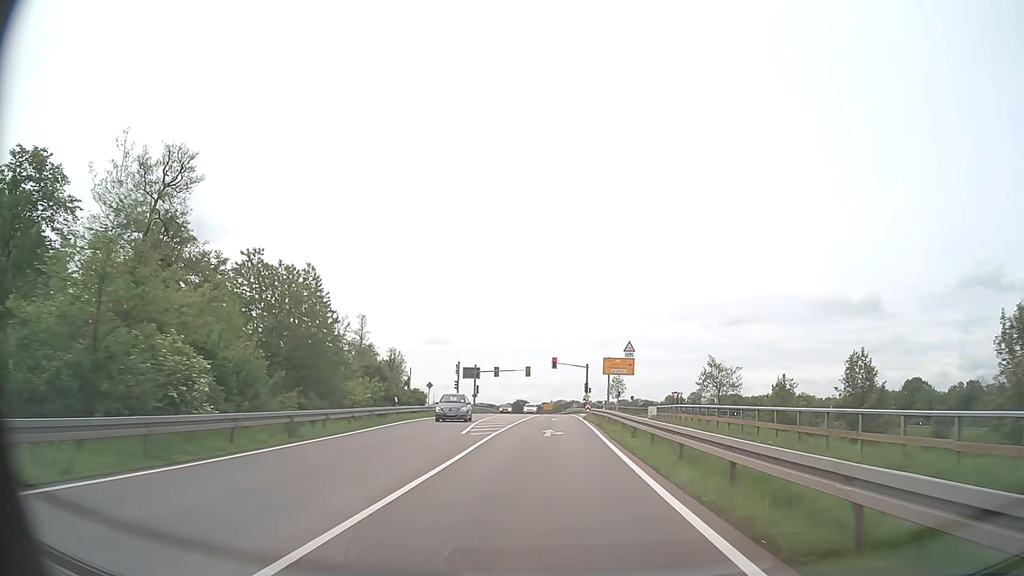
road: secondary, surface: asphalt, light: Day
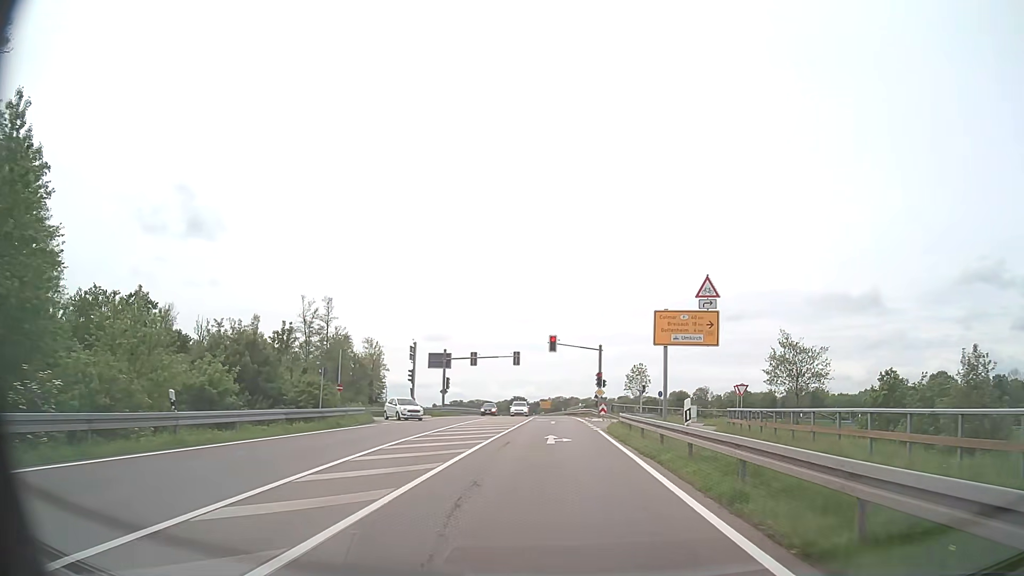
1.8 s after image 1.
(0.0, +23.4) m; 0°
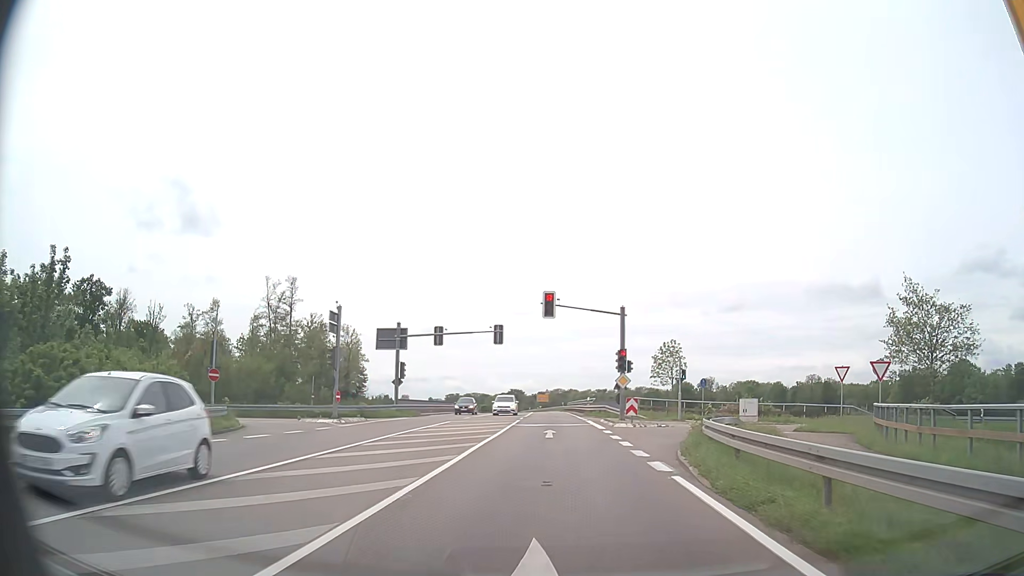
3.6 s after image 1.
(0.0, +18.5) m; 0°
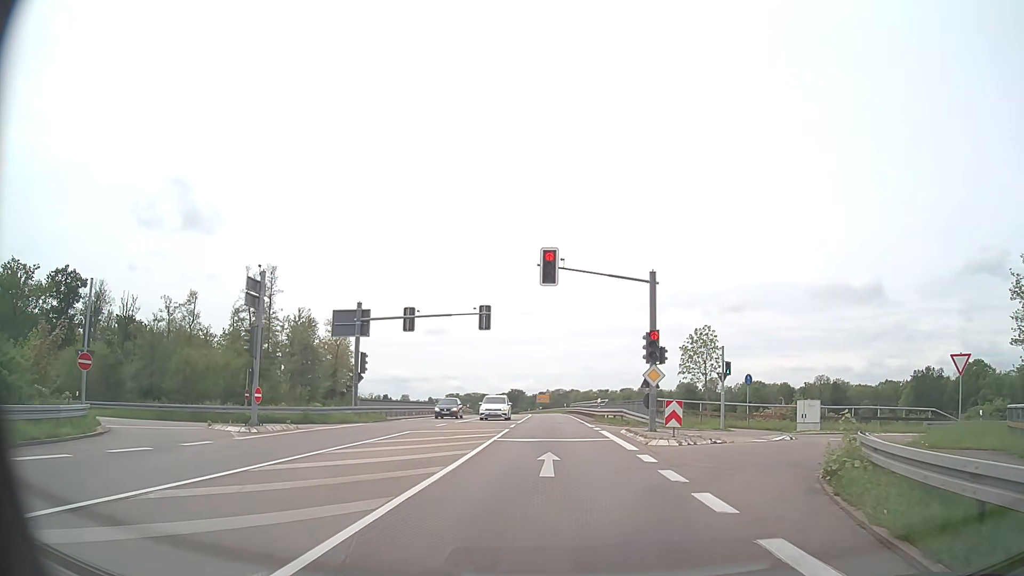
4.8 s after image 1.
(0.0, +9.8) m; 0°
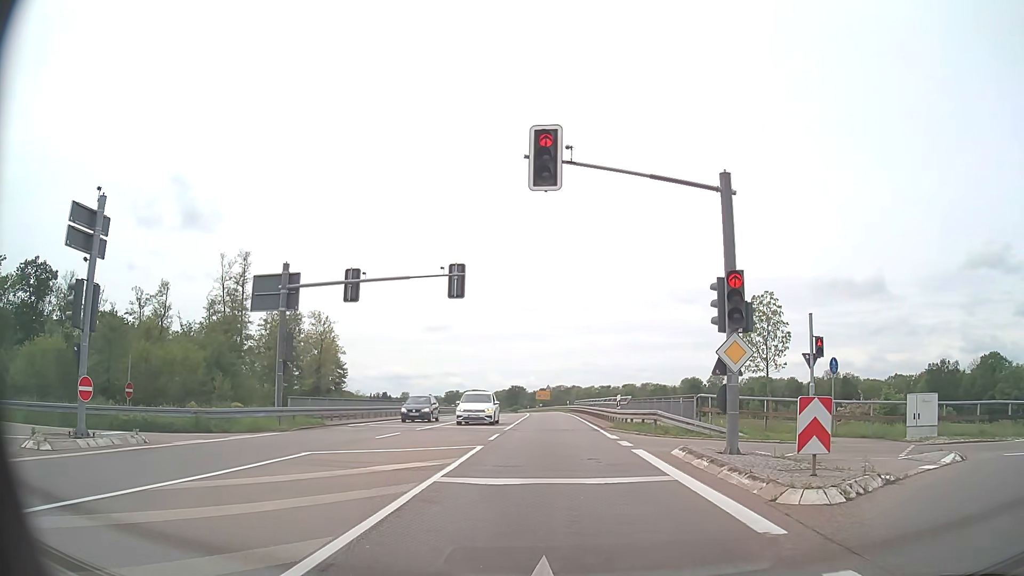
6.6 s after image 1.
(0.0, +10.2) m; 0°
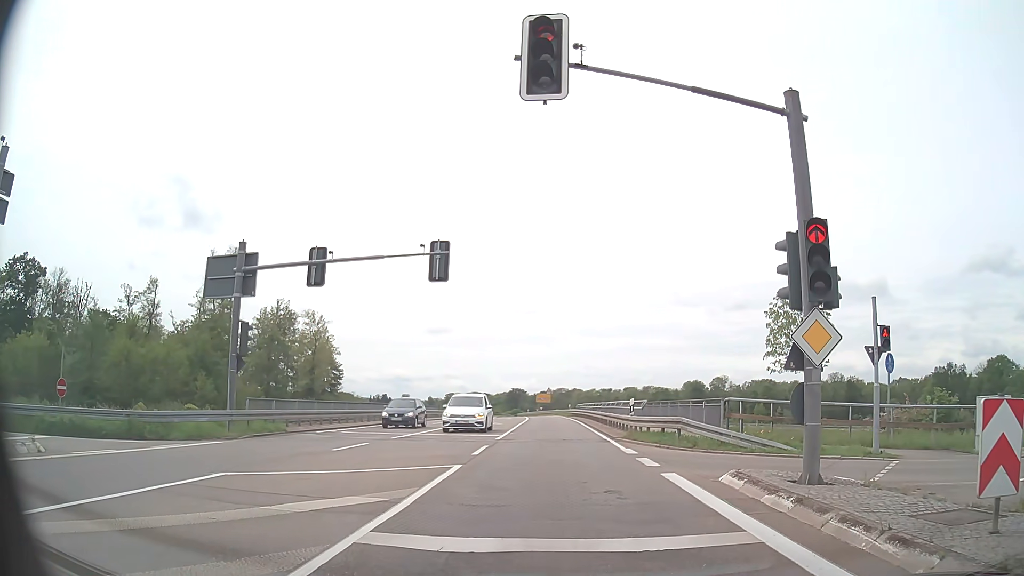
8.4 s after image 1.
(0.0, +3.8) m; 0°
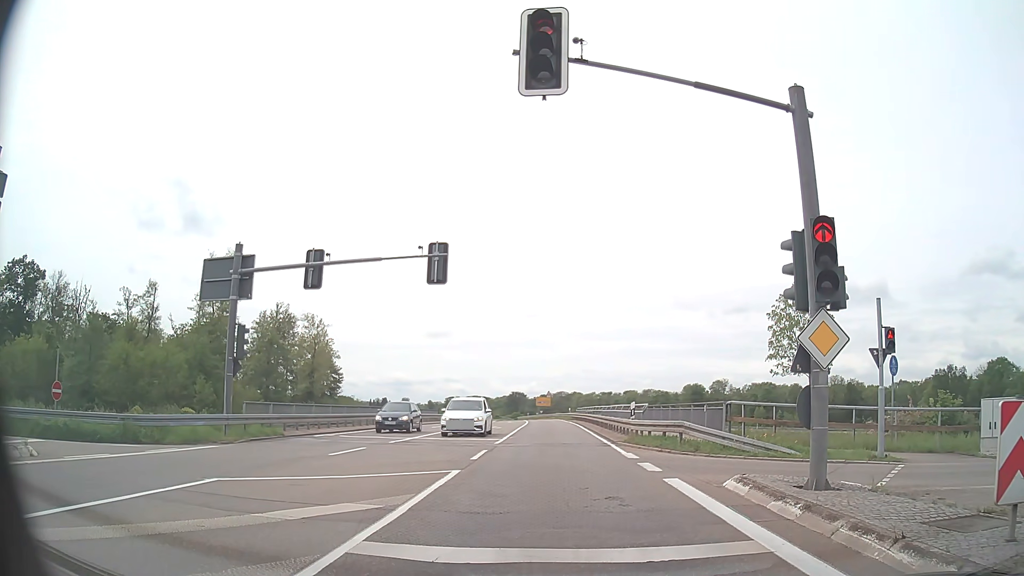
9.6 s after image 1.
(0.0, +0.3) m; 0°
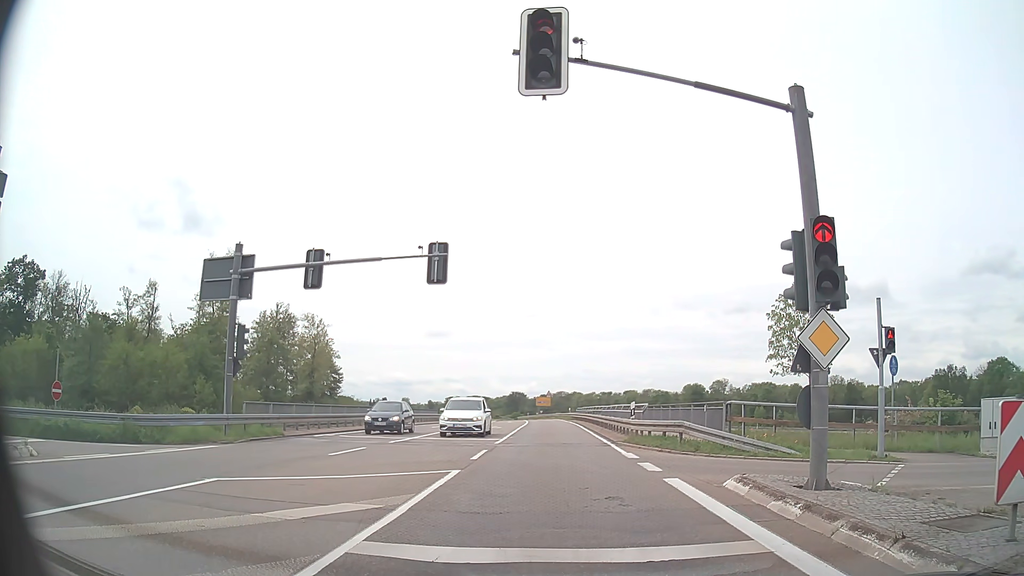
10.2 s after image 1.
(0.0, 0.0) m; 0°
(0, +10) (0, +20) (0, +30) (0, +40) (-1, +50) (-1, +60) (-2, +70) (-2, +80) (-3, +90) (-4, +100) m
